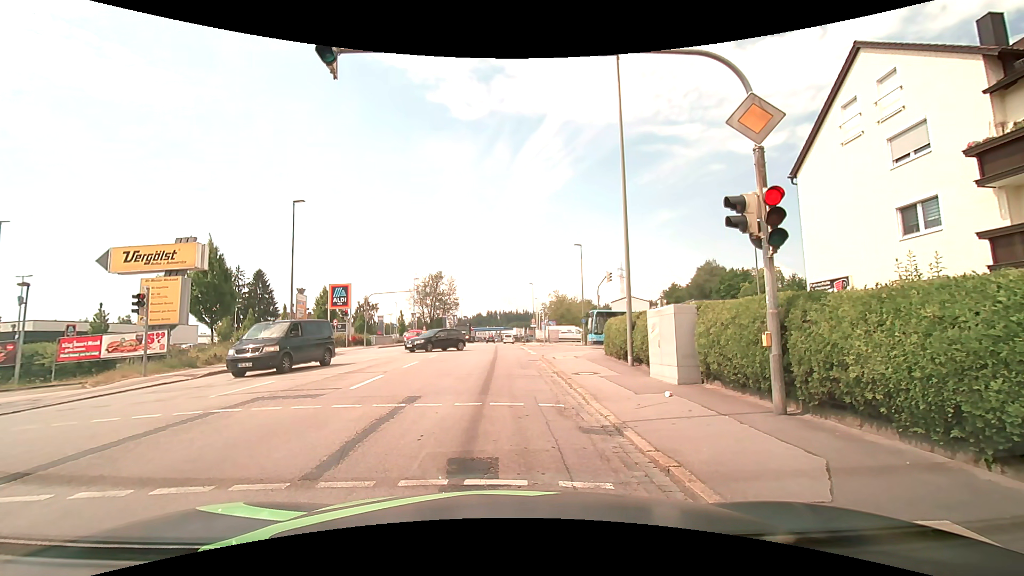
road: tertiary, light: Day
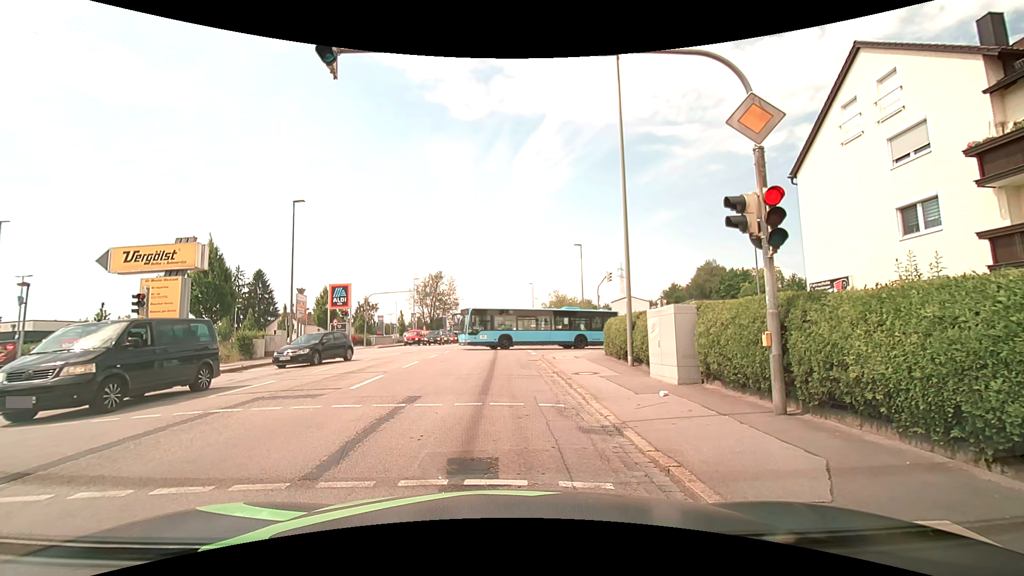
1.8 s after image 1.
(0.0, 0.0) m; 0°
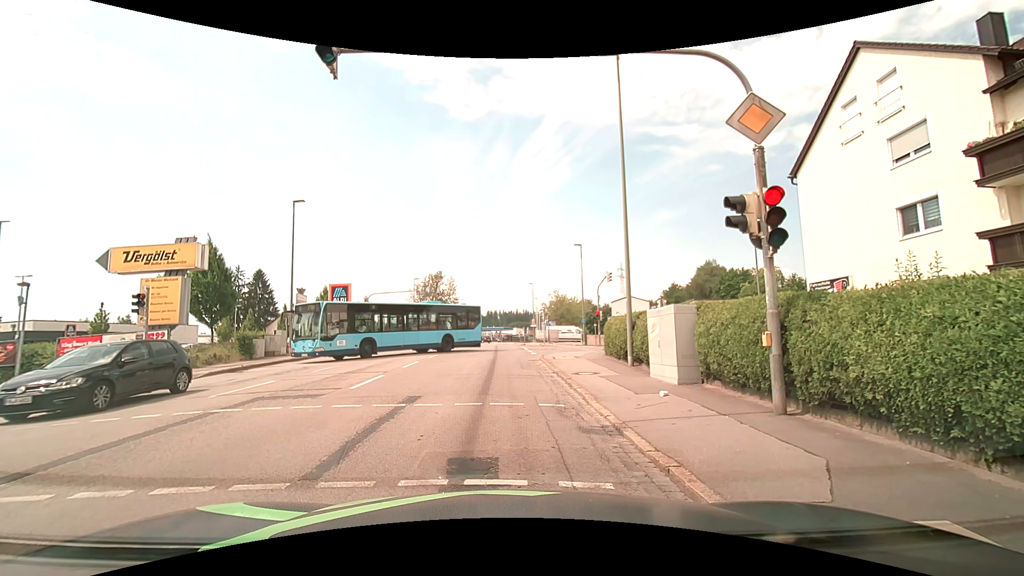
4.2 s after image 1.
(0.0, 0.0) m; 0°
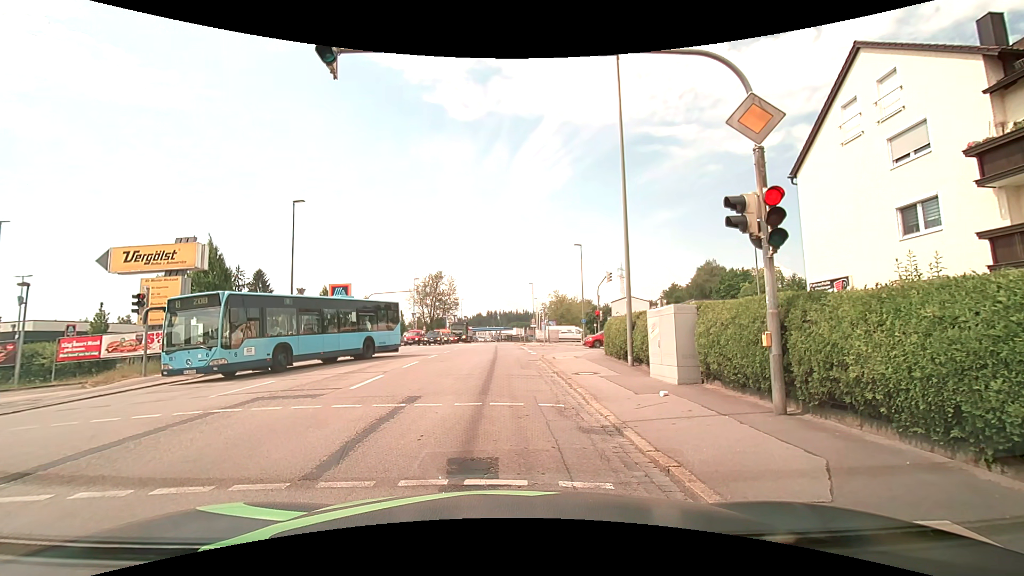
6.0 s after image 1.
(0.0, 0.0) m; 0°
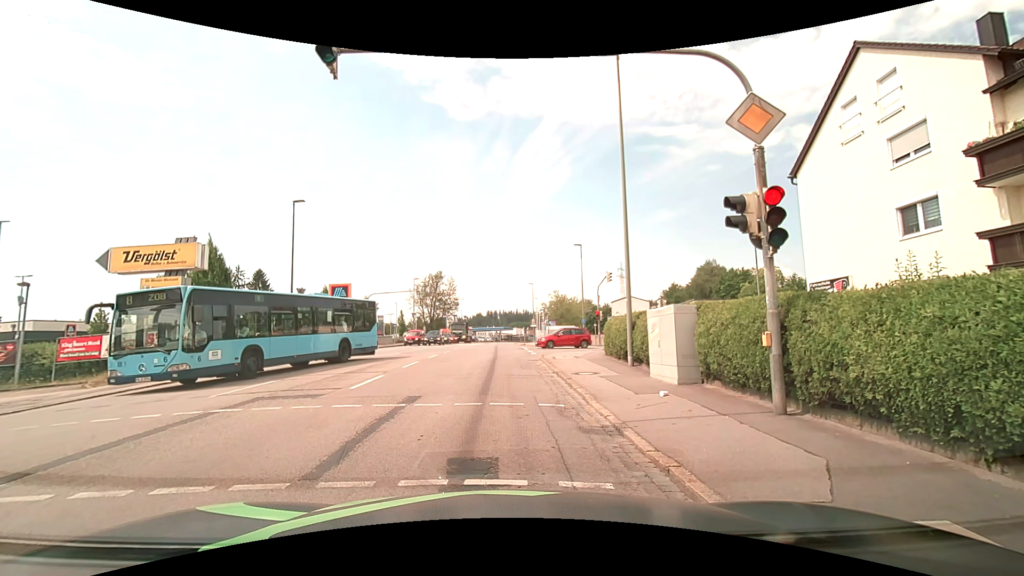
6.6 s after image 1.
(0.0, 0.0) m; 0°
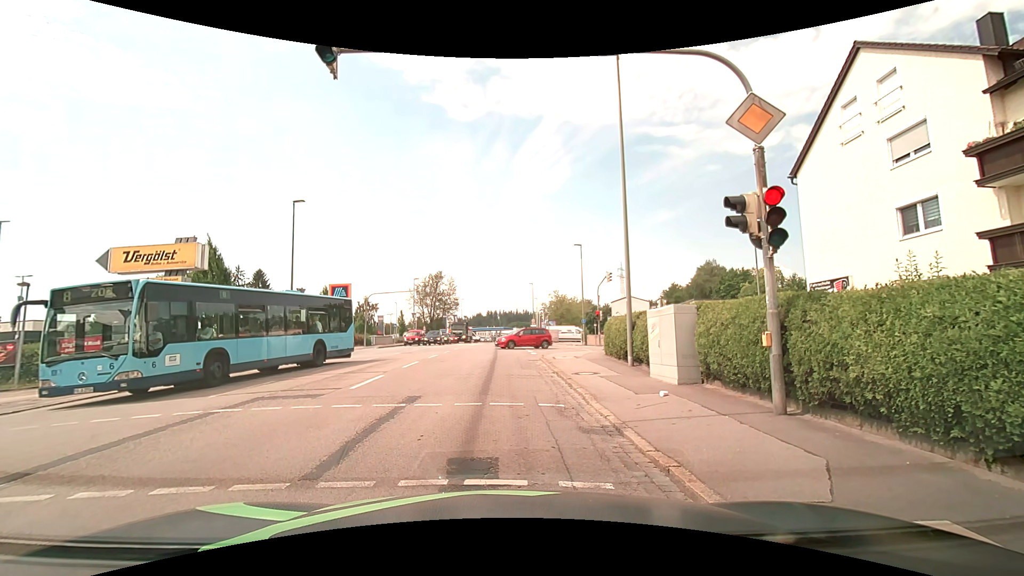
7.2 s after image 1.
(0.0, 0.0) m; 0°
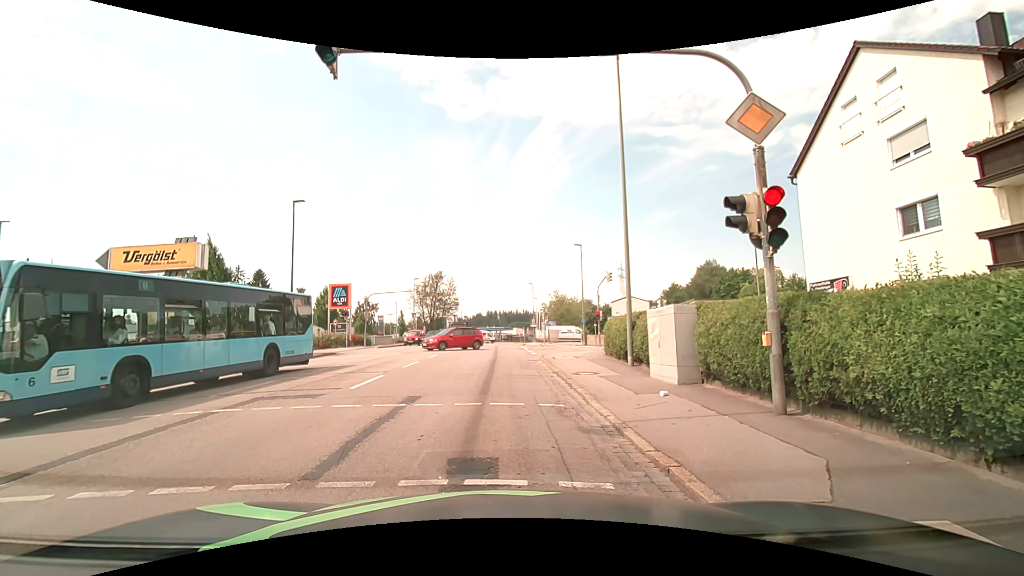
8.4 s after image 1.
(0.0, 0.0) m; 0°
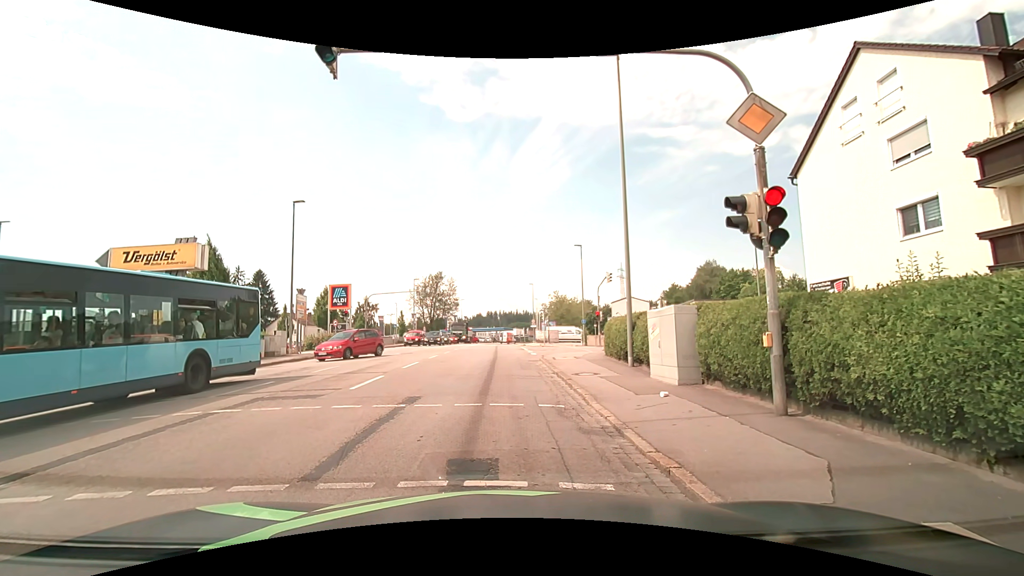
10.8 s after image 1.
(0.0, 0.0) m; 0°
(0, +10) (0, +20) (-1, +30) (-1, +40) (-1, +50) (-2, +60) (-2, +70) (-2, +80) (-1, +90) (-1, +100) m
